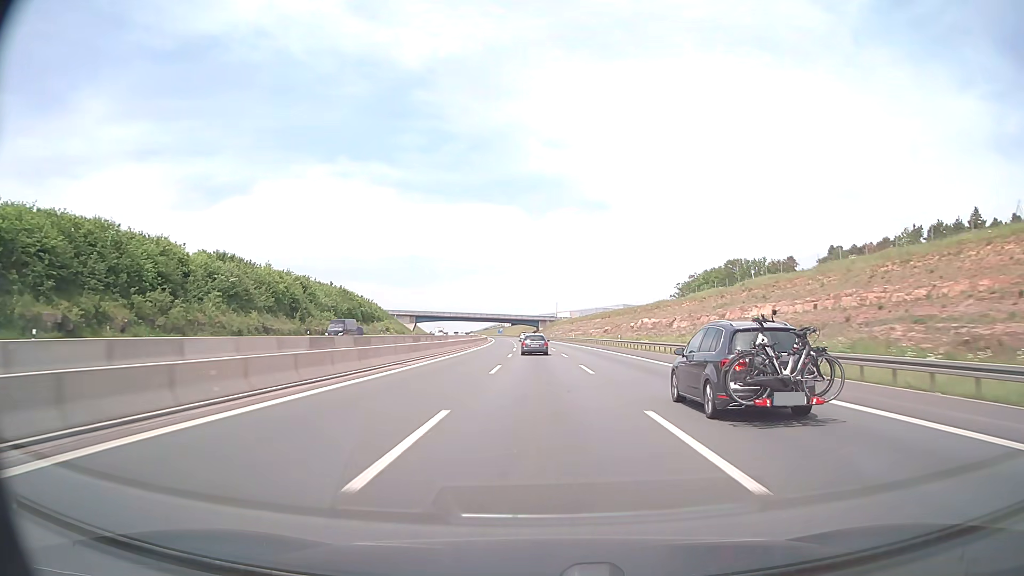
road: motorway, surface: asphalt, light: Day
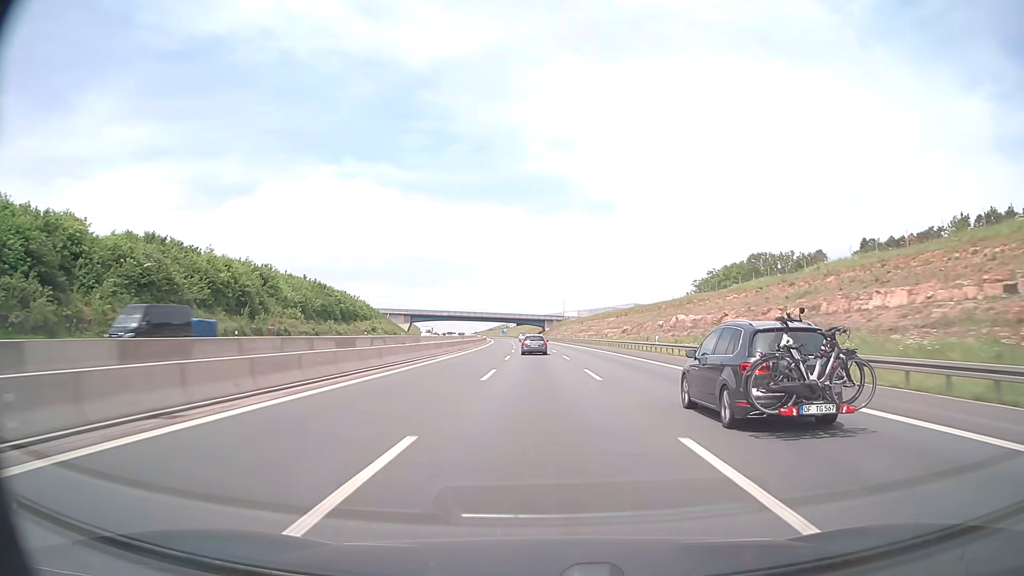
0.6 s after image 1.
(-0.1, +20.6) m; -1°
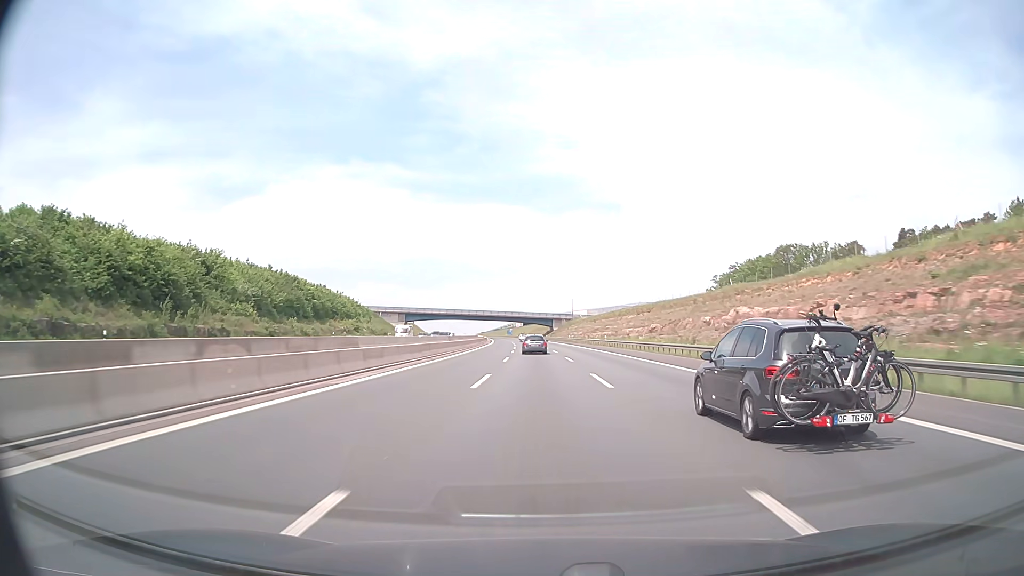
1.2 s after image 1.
(-0.1, +20.6) m; -1°
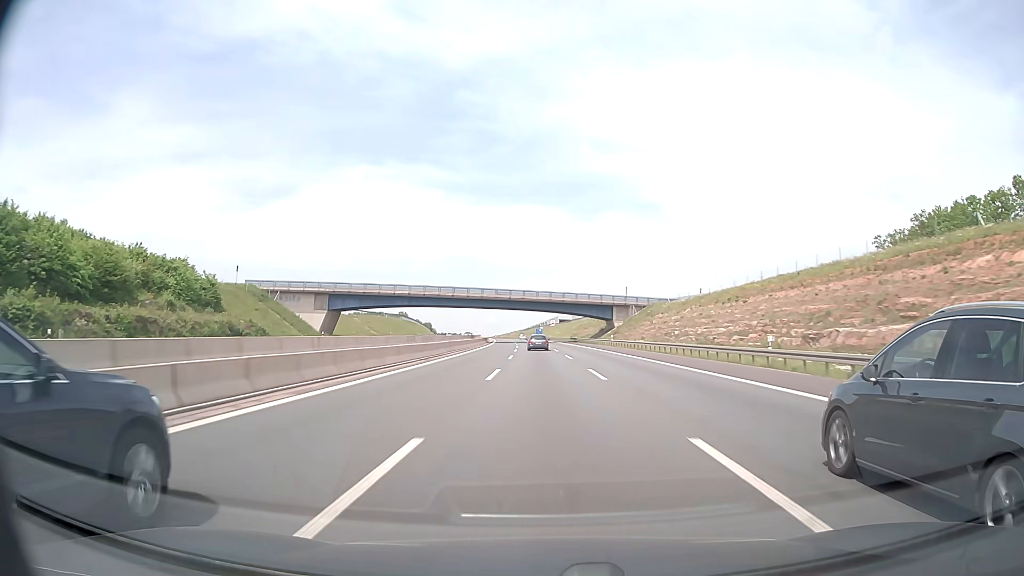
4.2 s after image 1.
(-2.9, +103.2) m; -3°
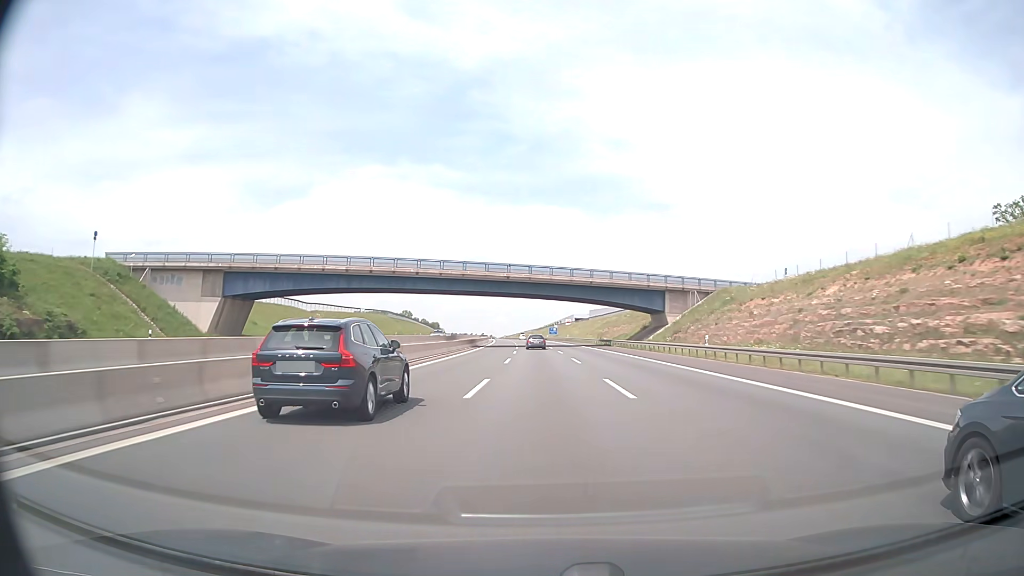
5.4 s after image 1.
(-0.4, +41.3) m; -1°
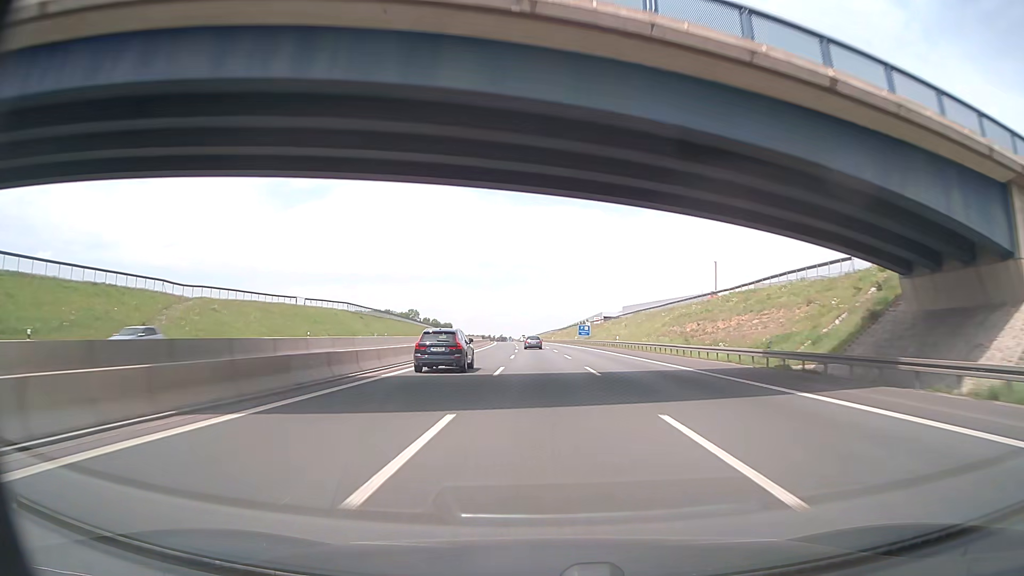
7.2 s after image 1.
(-1.0, +62.0) m; -2°
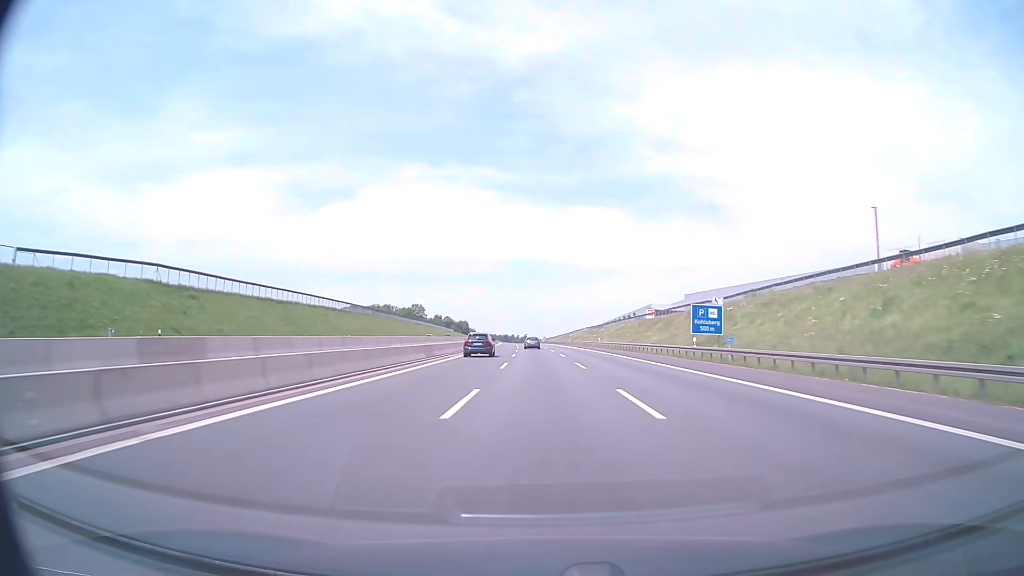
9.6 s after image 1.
(-1.6, +82.6) m; -2°
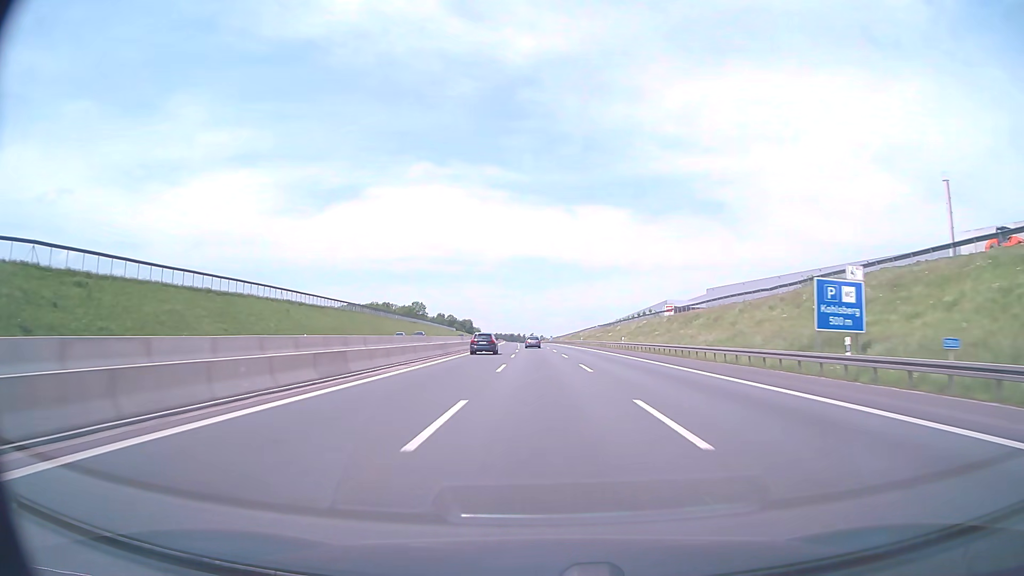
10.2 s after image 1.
(-0.1, +20.6) m; -1°
(0, +10) (0, +20) (0, +30) (0, +40) (-1, +50) (-1, +60) (-1, +70) (-1, +80) (-2, +90) (-2, +100) m
